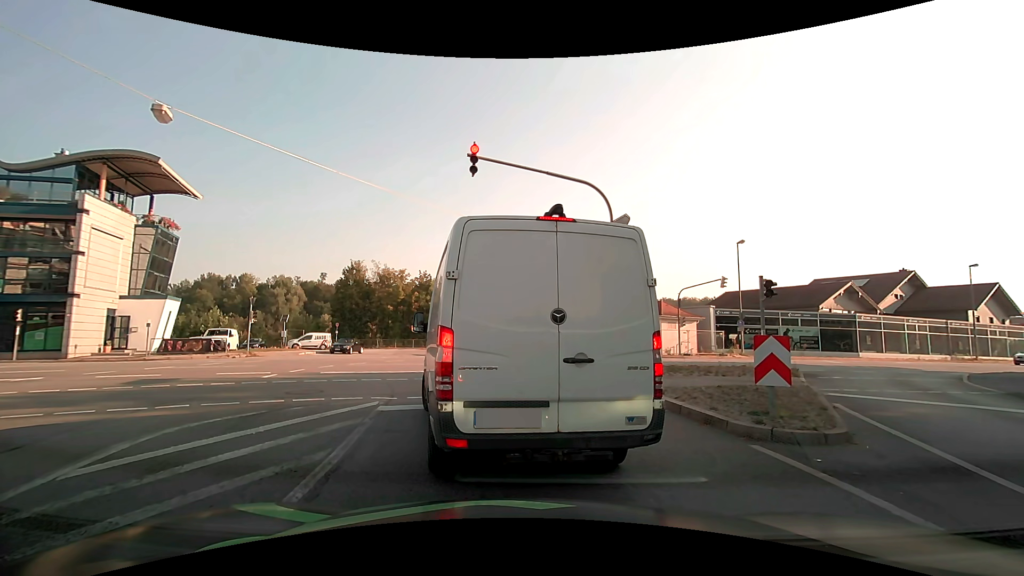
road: tertiary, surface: asphalt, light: Day
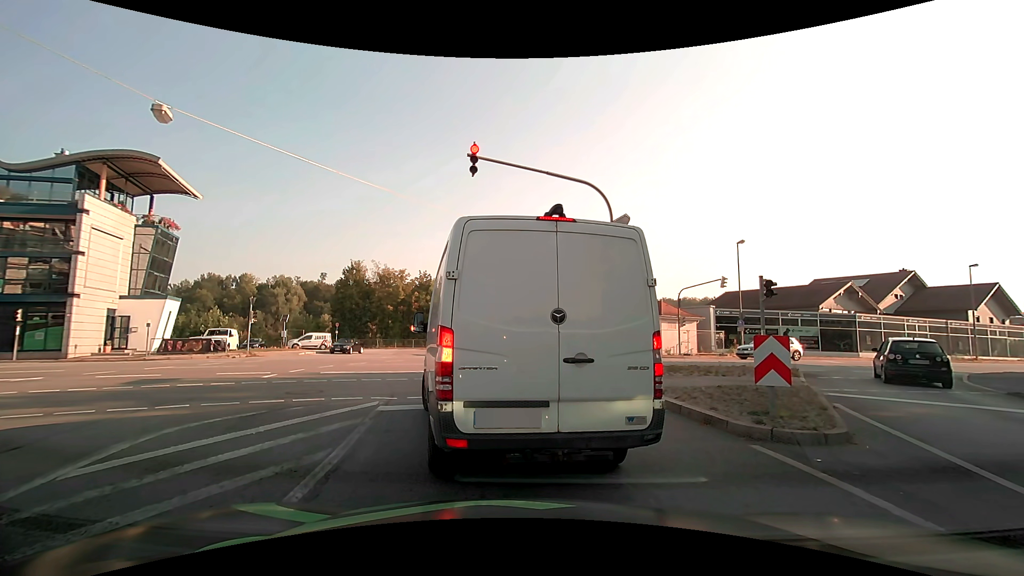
(0.0, 0.0) m; 0°
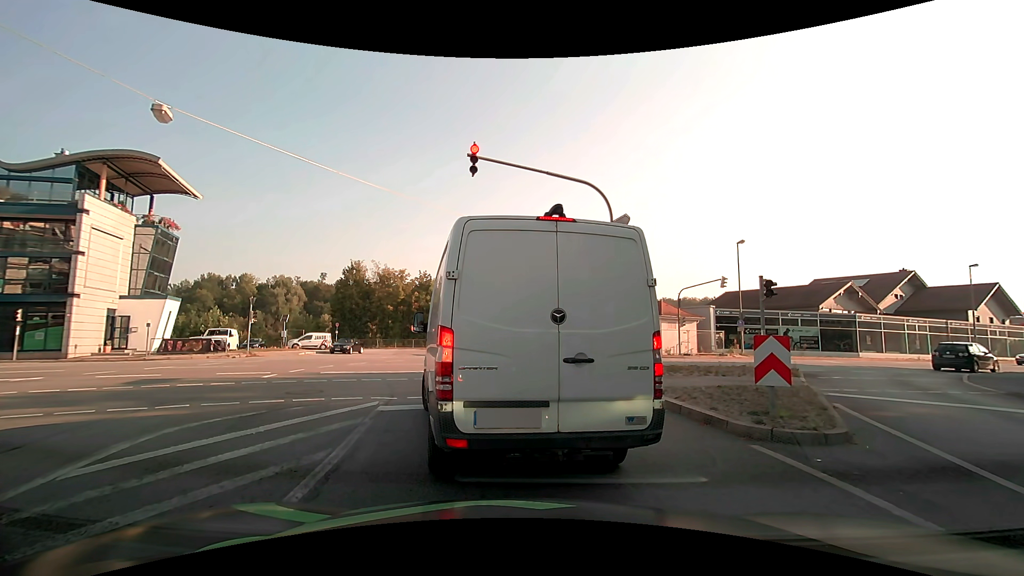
(0.0, 0.0) m; 0°
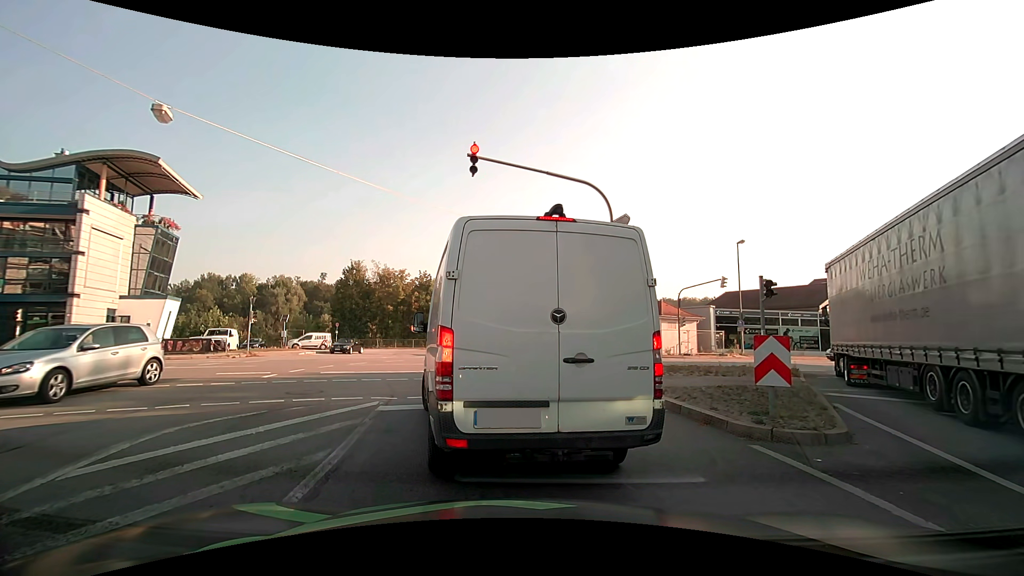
(0.0, 0.0) m; 0°
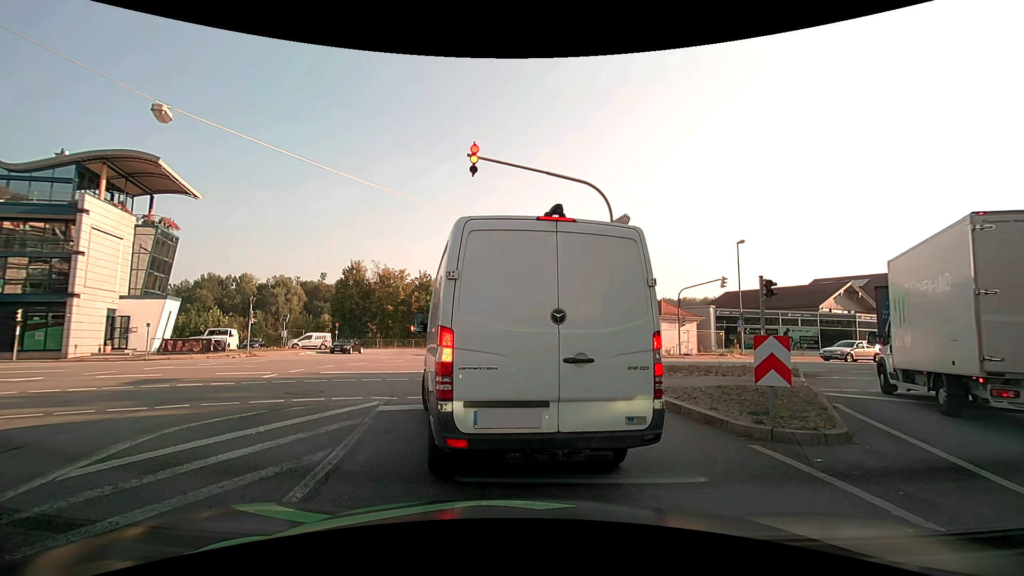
(0.0, 0.0) m; 0°
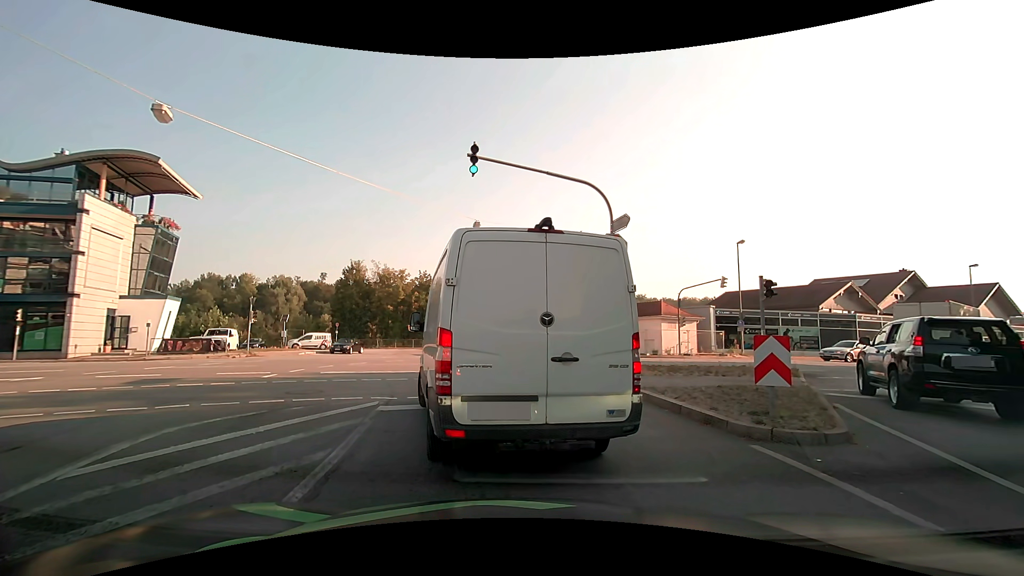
(0.0, 0.0) m; 0°
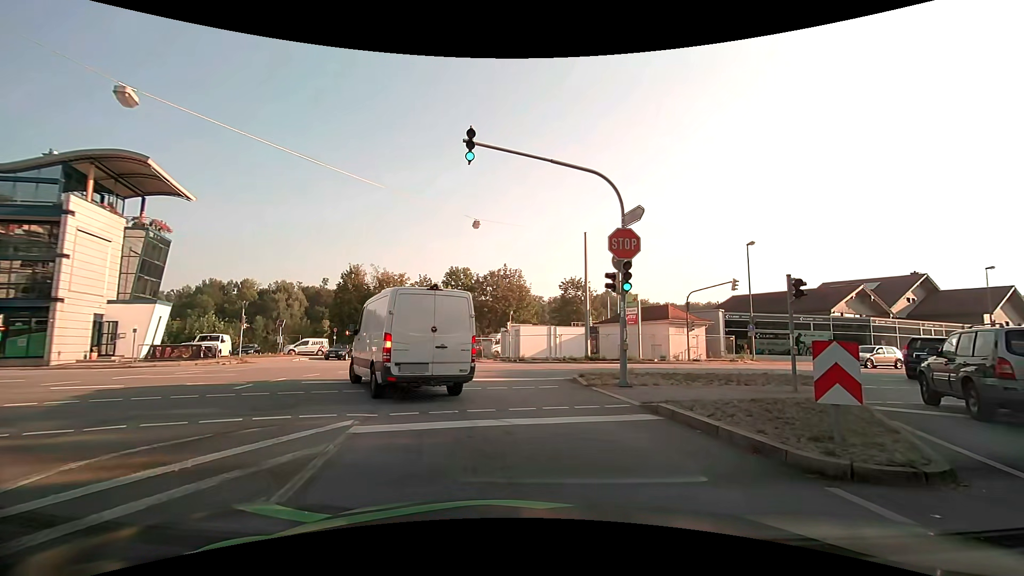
(-0.1, +1.7) m; -3°
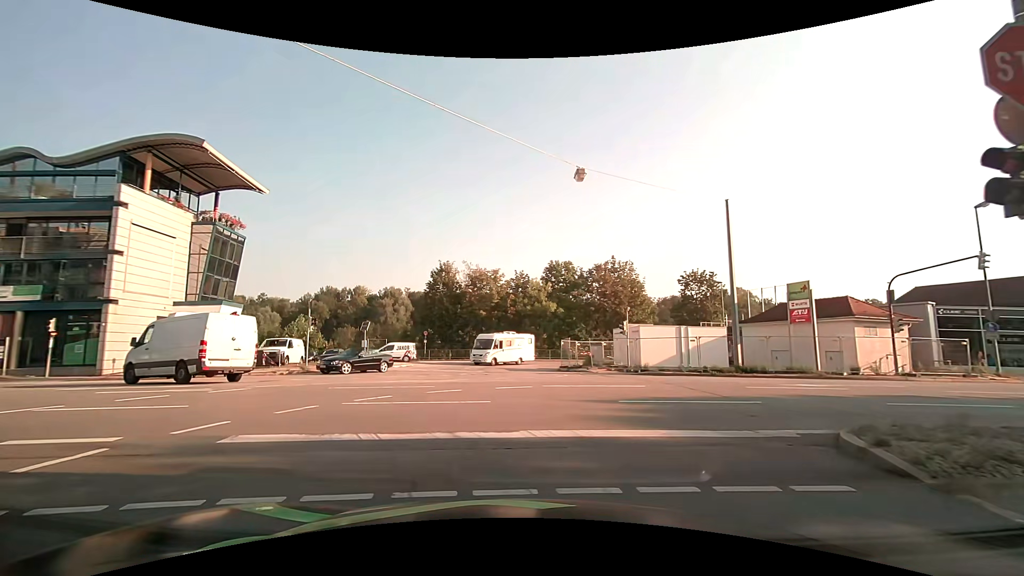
(-0.9, +8.4) m; -12°
(-2, +10) (-8, +18) (-17, +21) (-27, +21) (-37, +20) (-47, +19) (-57, +18) (-67, +17) (-77, +16) (-87, +15) m
